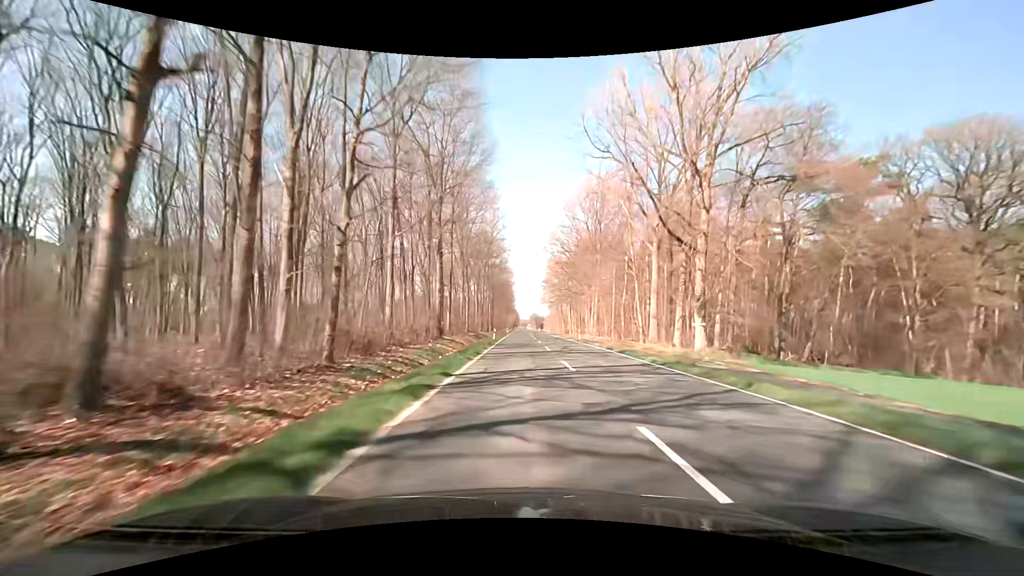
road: secondary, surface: asphalt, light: Day
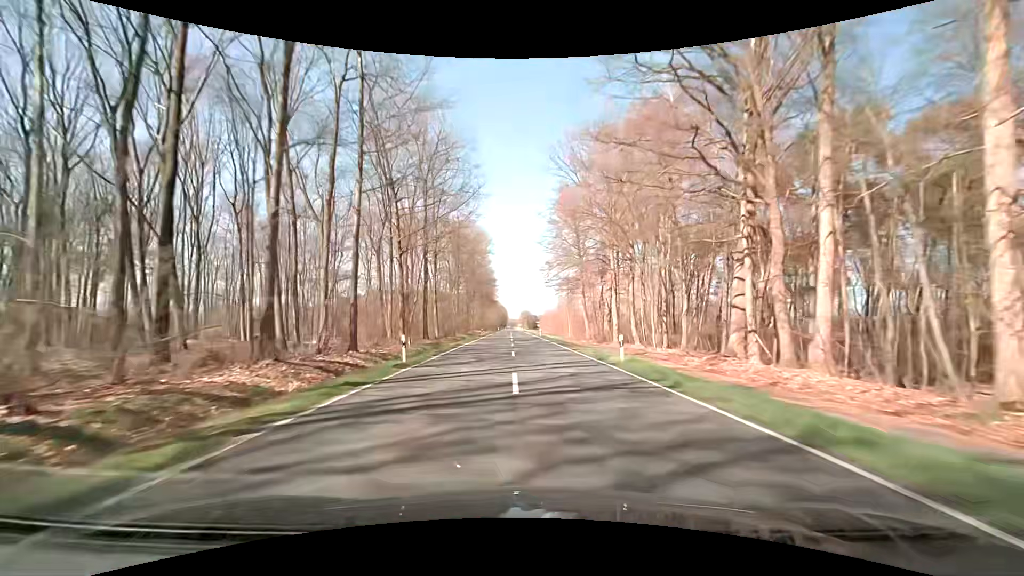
(+1.2, +79.3) m; +1°
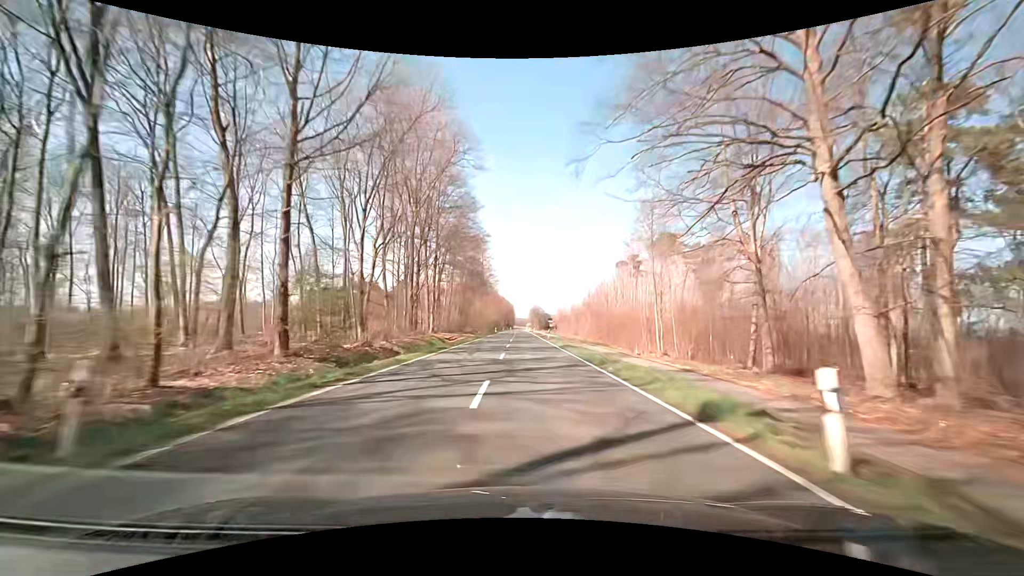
(-0.5, +63.7) m; -1°
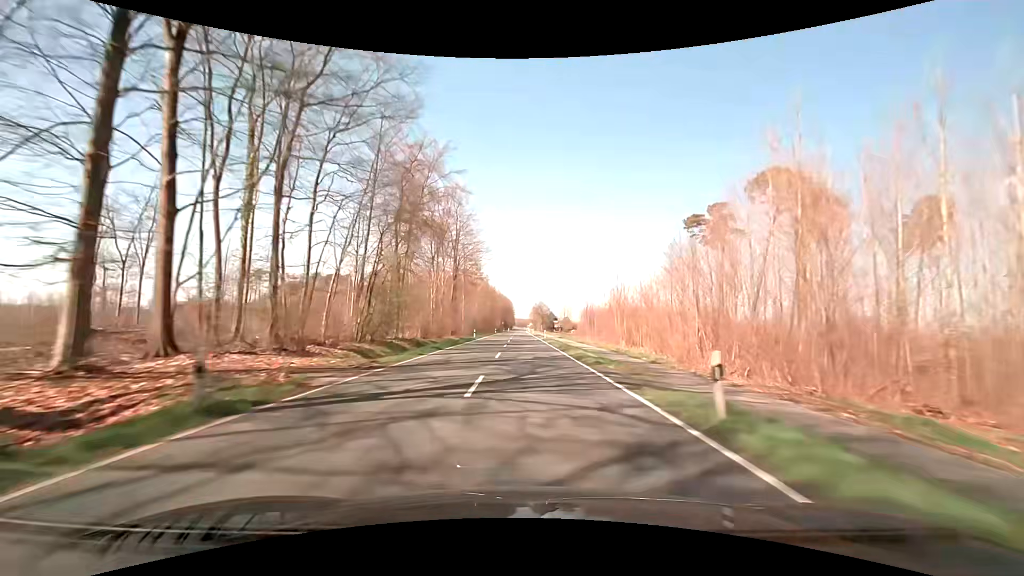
(-0.1, +47.8) m; 0°
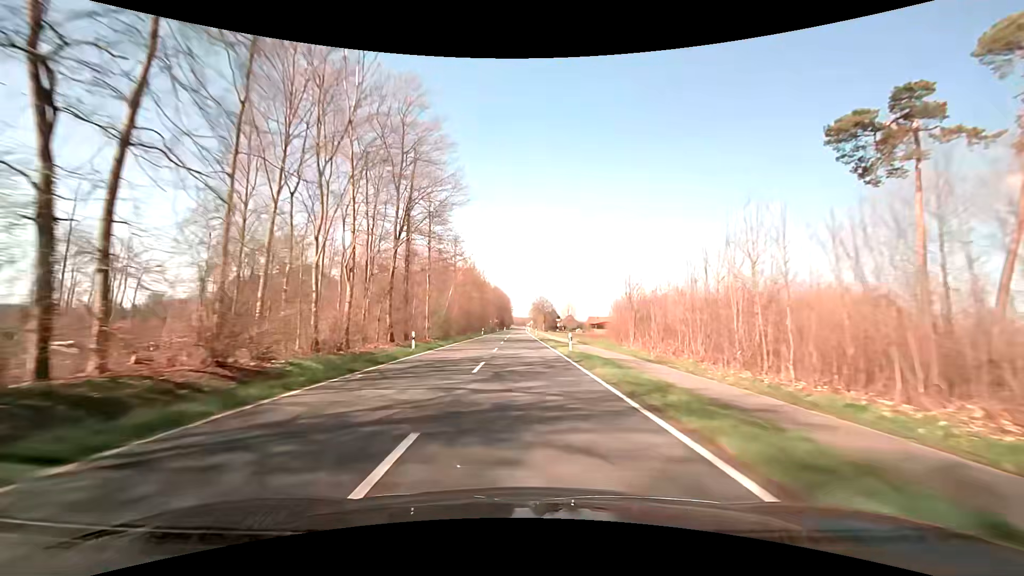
(+0.1, +31.9) m; 0°
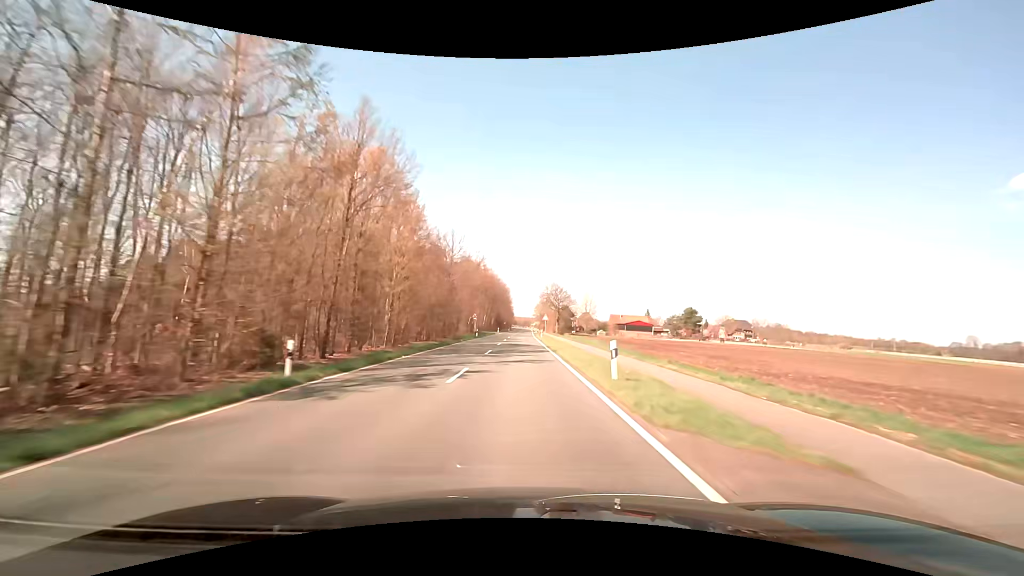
(-0.1, +63.8) m; 0°
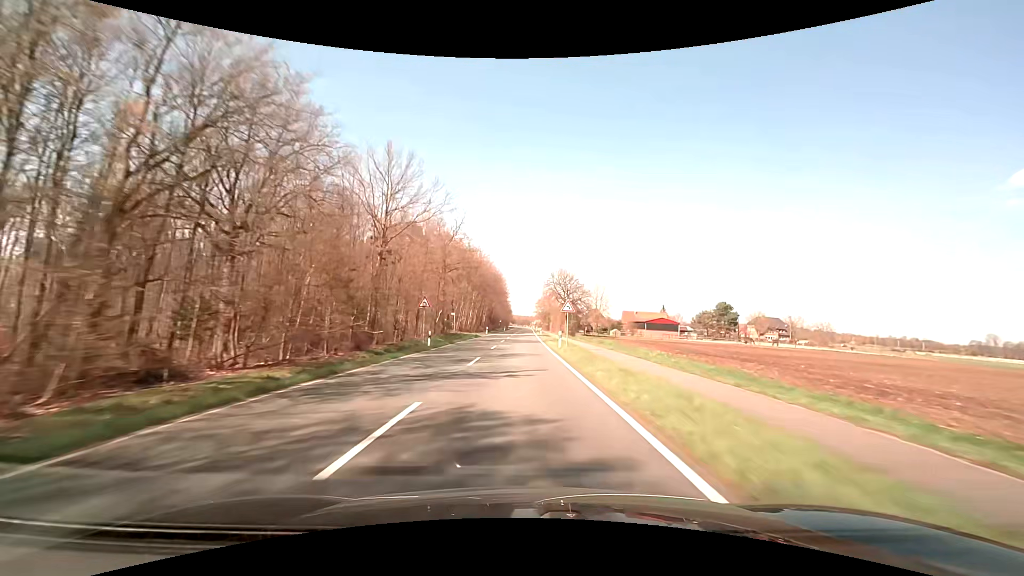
(0.0, +31.9) m; 0°
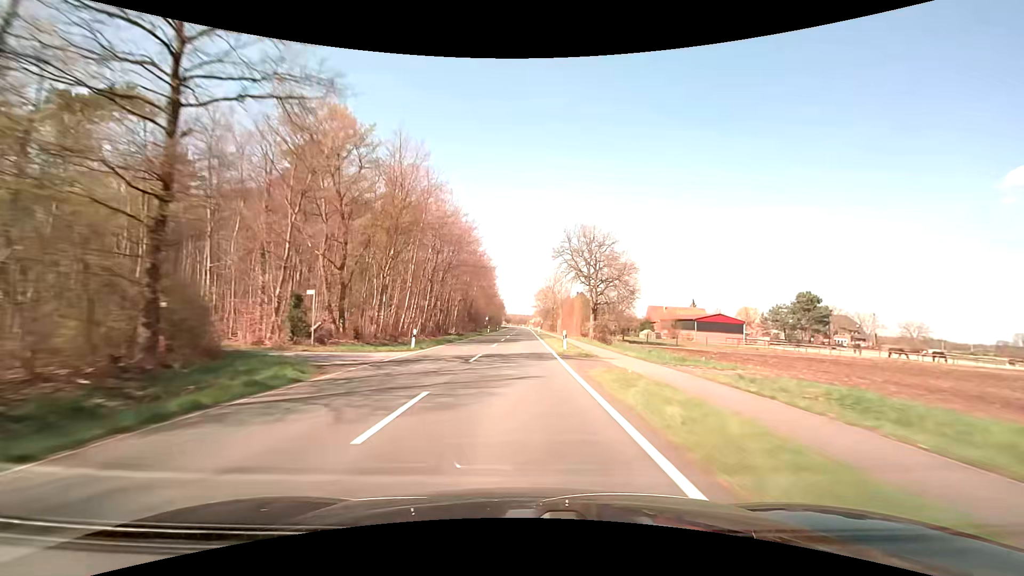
(+0.2, +47.8) m; 0°
(0, +10) (0, +20) (0, +30) (0, +40) (0, +50) (0, +60) (0, +70) (0, +80) (0, +90) (0, +100) m
